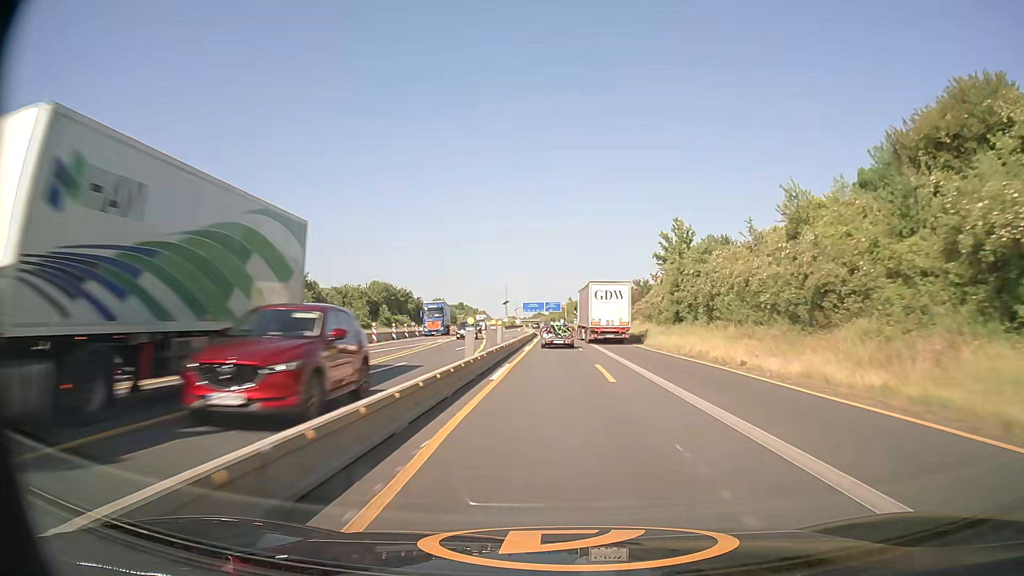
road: motorway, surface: asphalt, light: Day
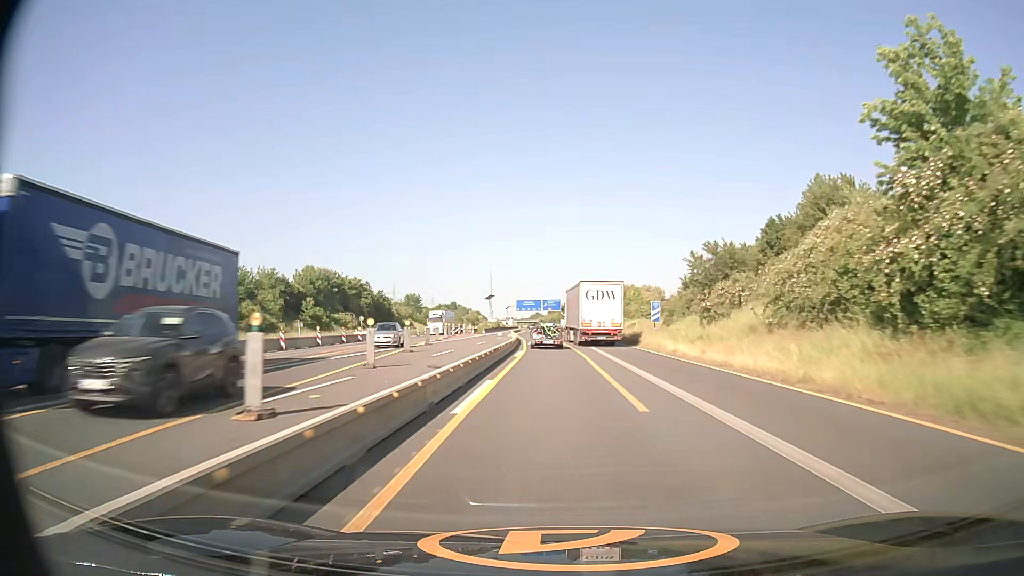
(0.0, +42.0) m; 0°
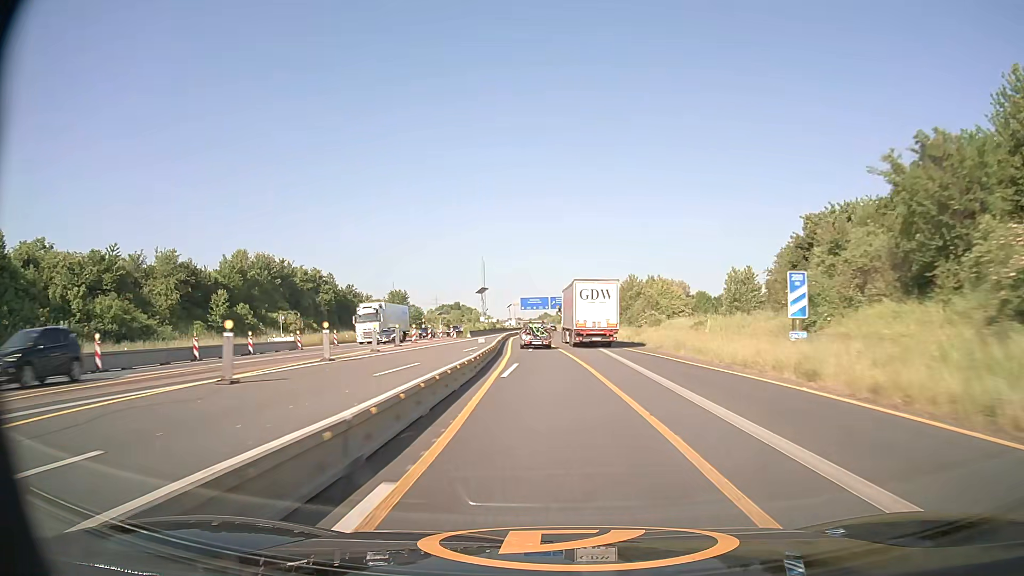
(-0.1, +28.6) m; -1°
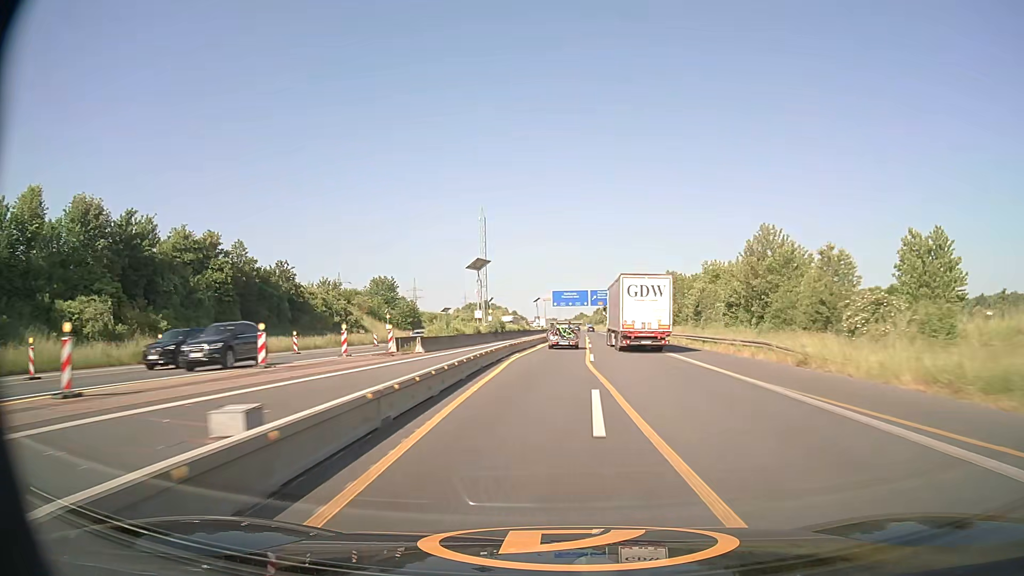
(-1.3, +45.7) m; -3°
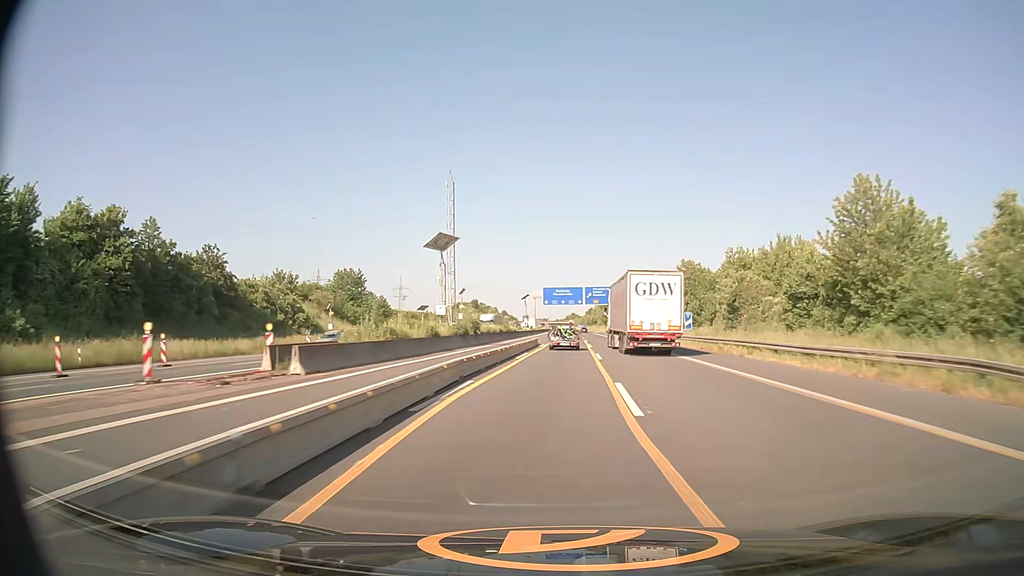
(+0.1, +16.2) m; +1°
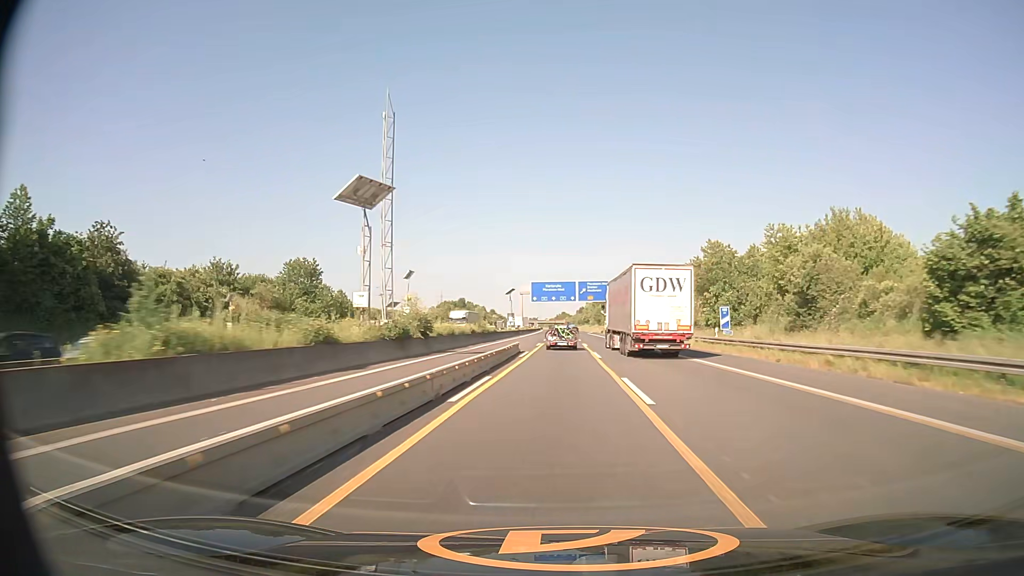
(+0.1, +16.6) m; +1°
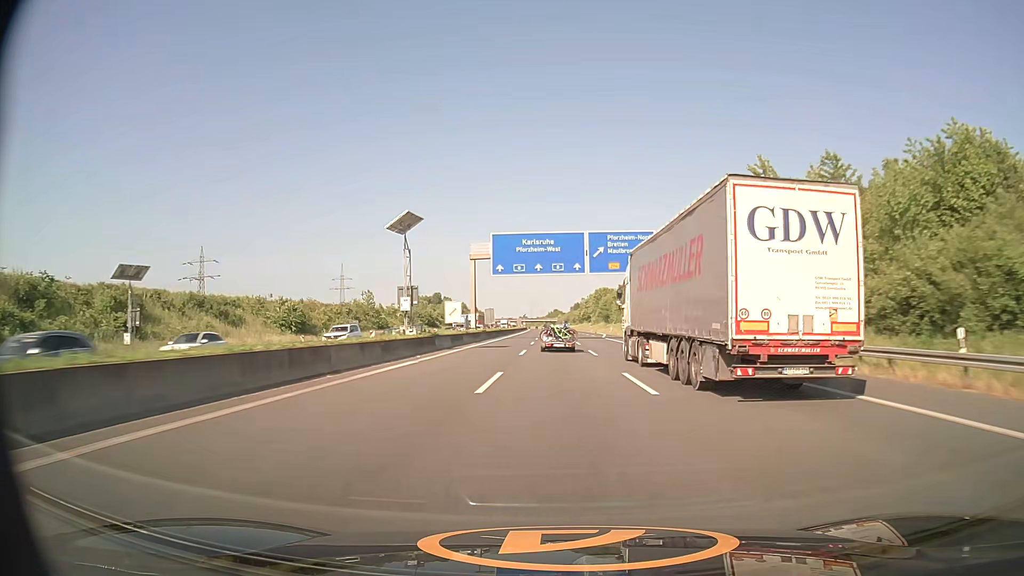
(+0.9, +70.7) m; +1°
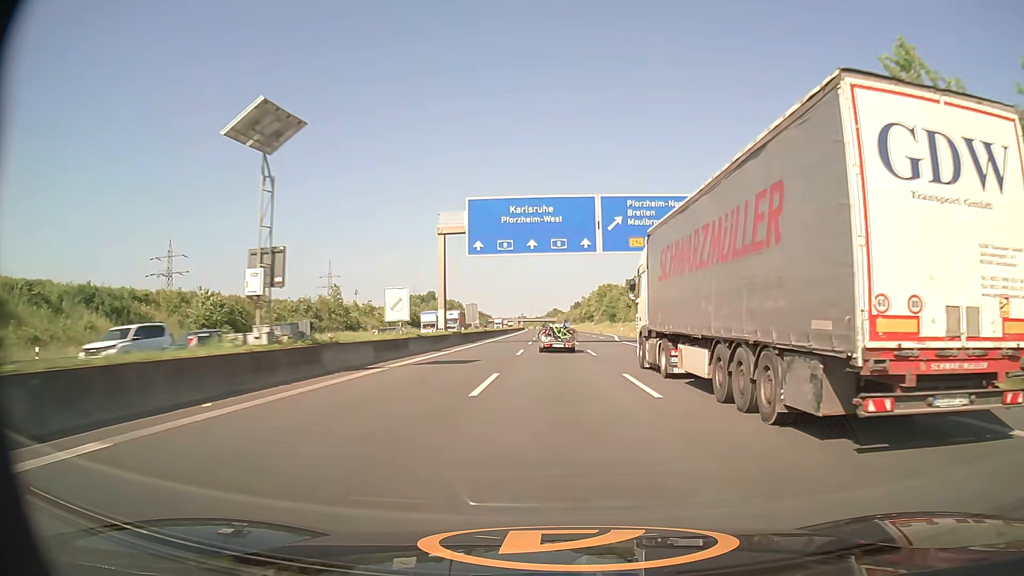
(0.0, +18.7) m; 0°
(0, +10) (0, +20) (0, +30) (0, +40) (0, +50) (-1, +60) (-1, +70) (-1, +80) (-1, +90) (-2, +100) m
